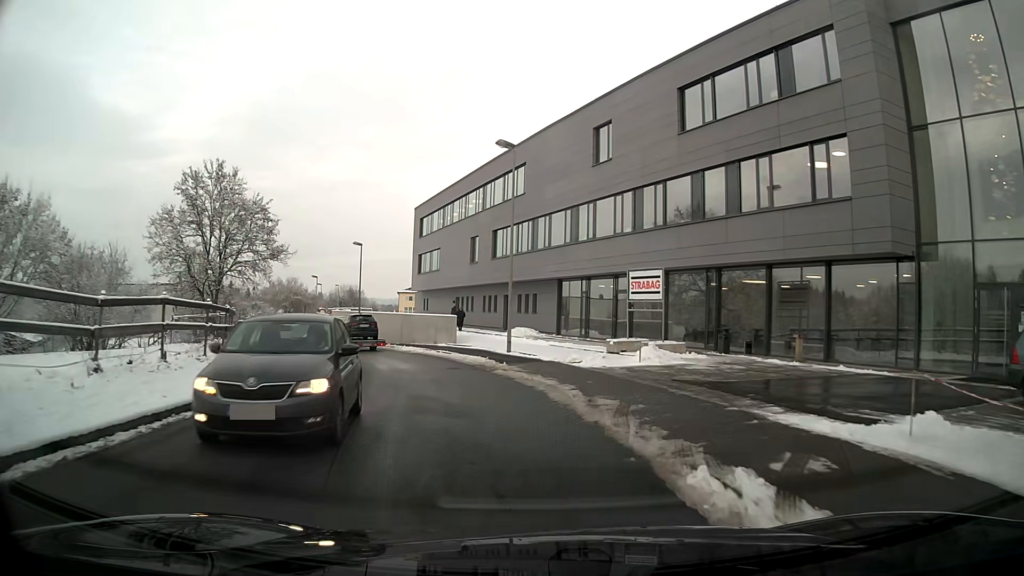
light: Day
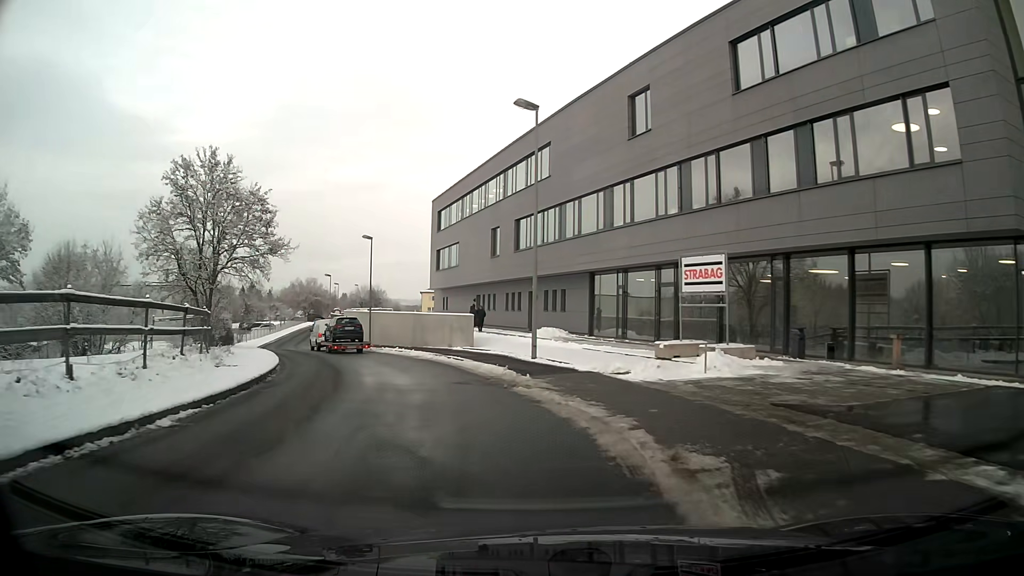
(-0.1, +5.0) m; -3°
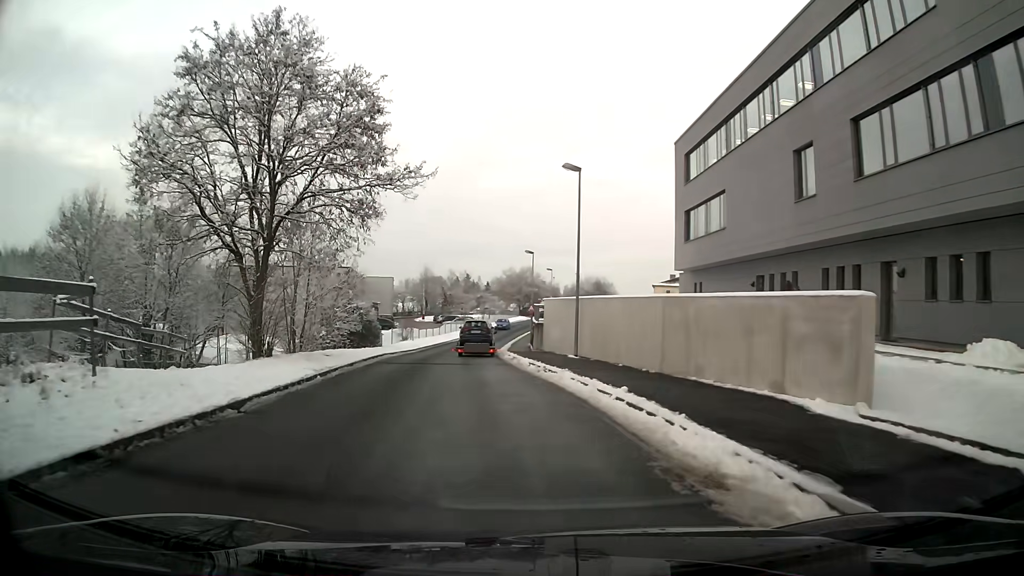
(-3.8, +21.9) m; -18°
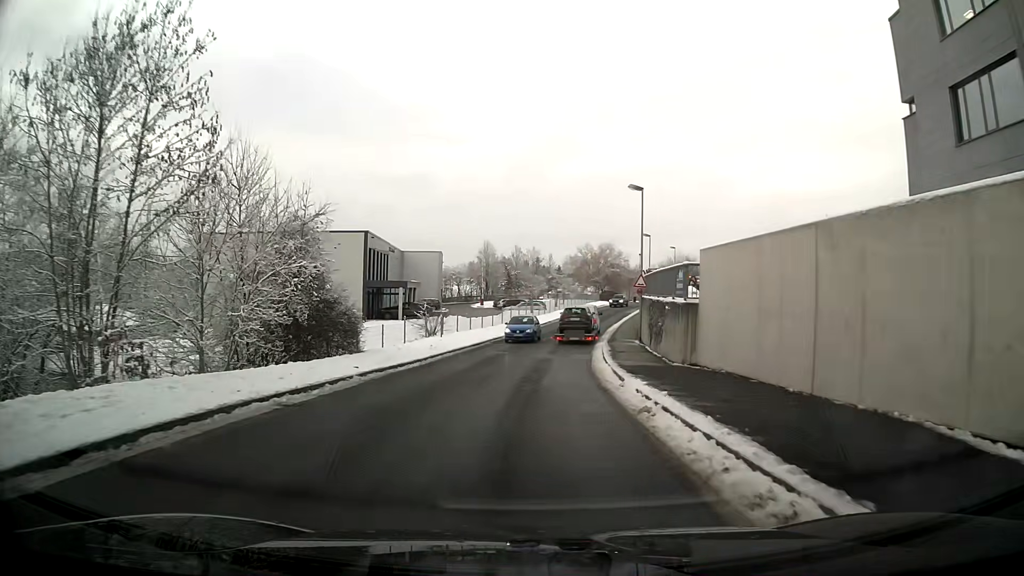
(-1.3, +23.5) m; -4°
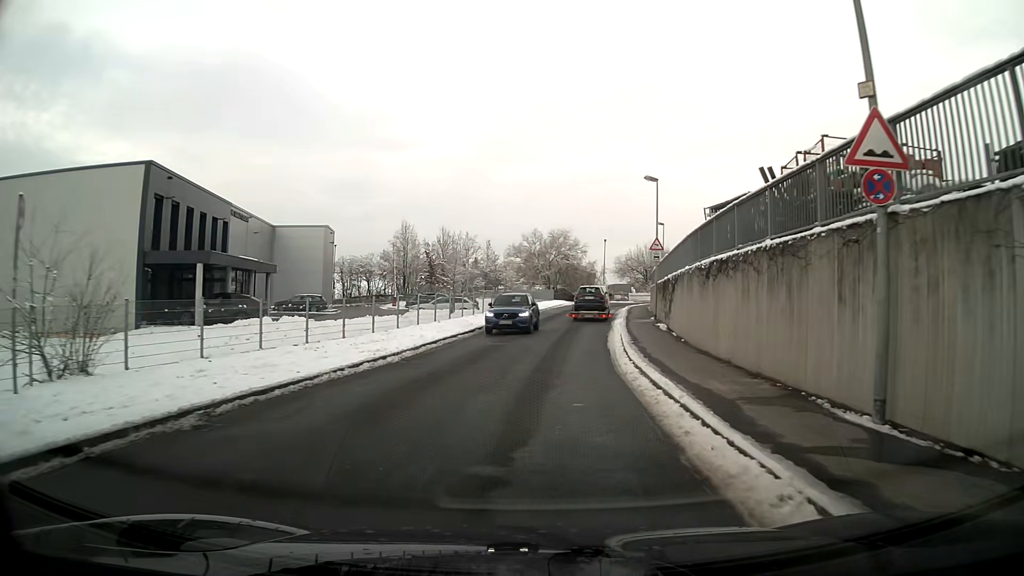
(+1.0, +27.9) m; +5°
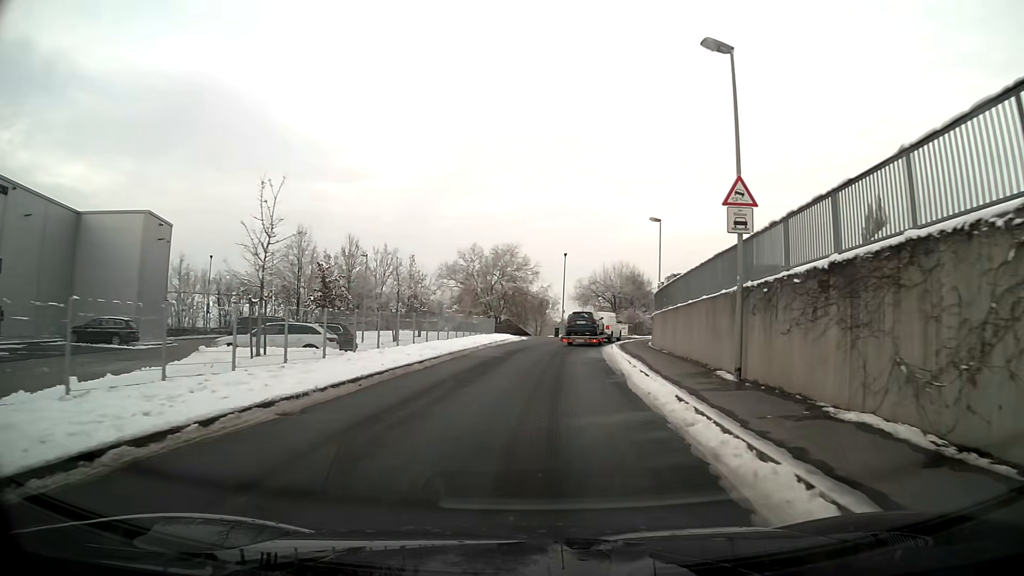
(+0.9, +23.0) m; +4°
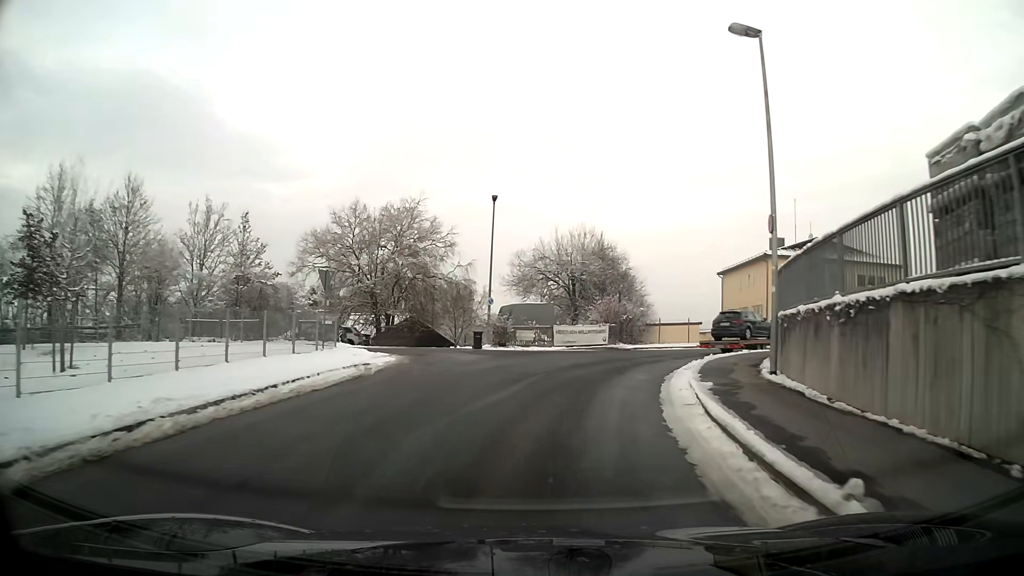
(+1.5, +30.4) m; +6°
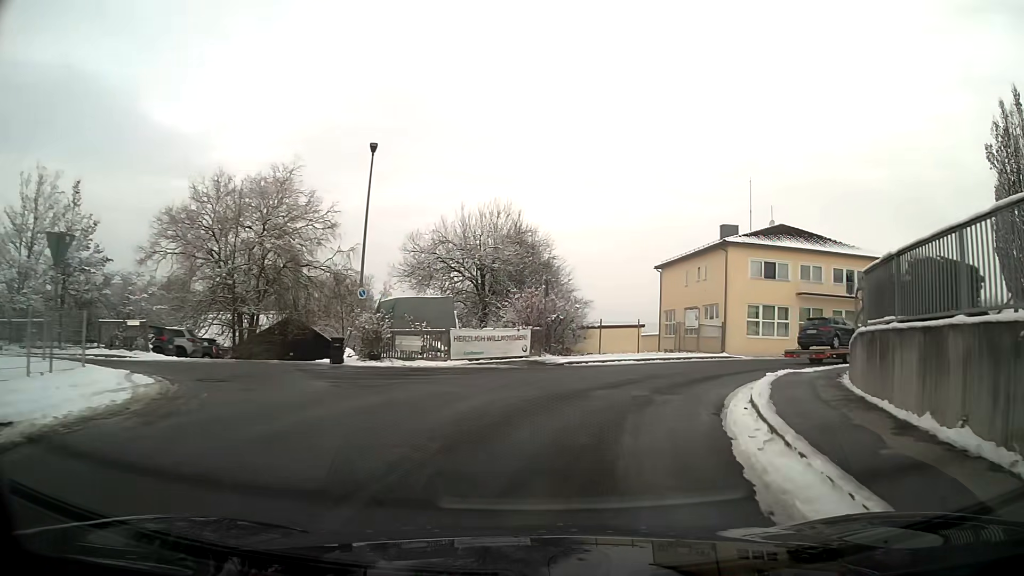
(+0.8, +11.1) m; +9°
